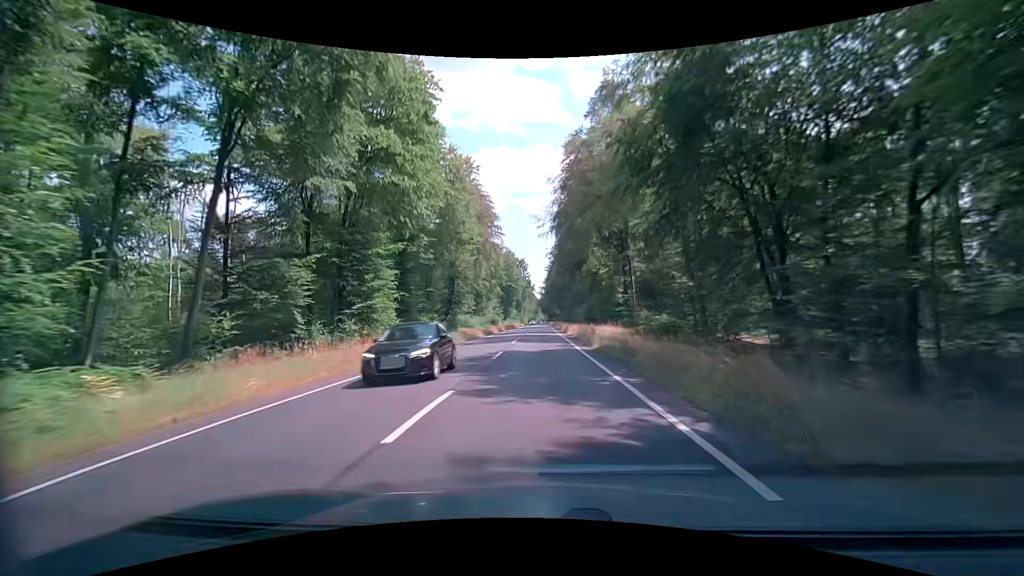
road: primary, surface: asphalt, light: Day
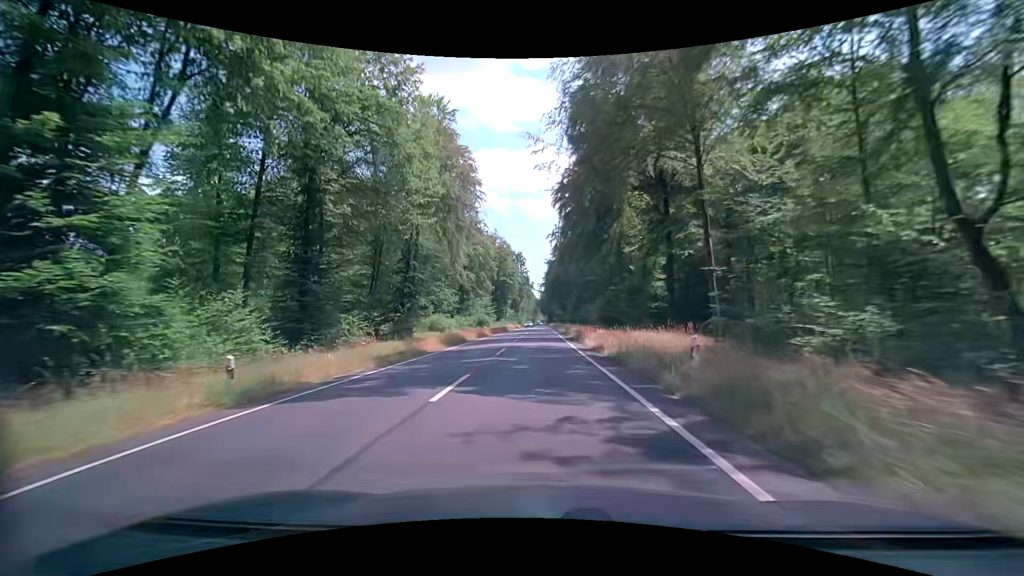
(+0.2, +21.5) m; +1°
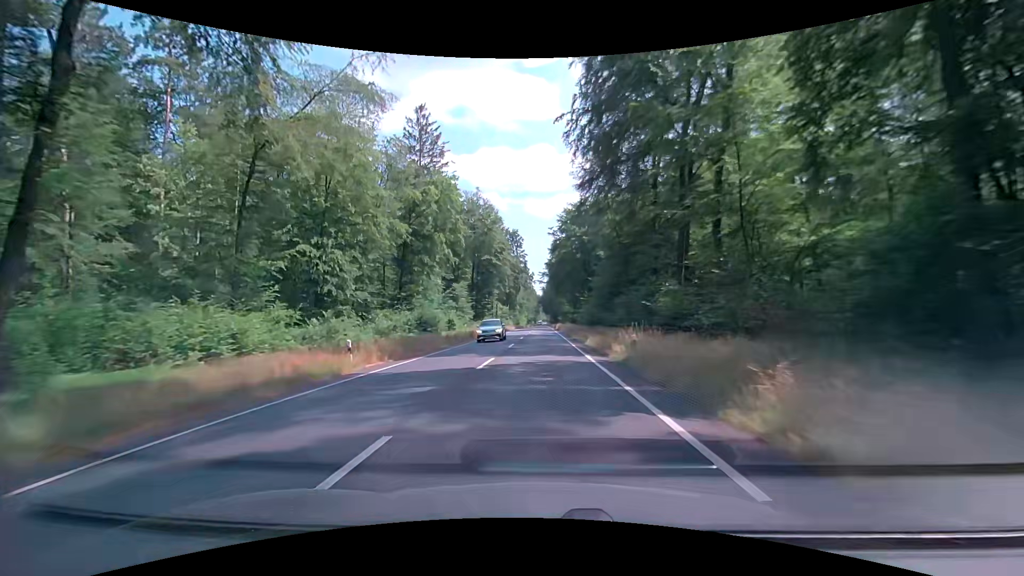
(-0.3, +43.0) m; -1°
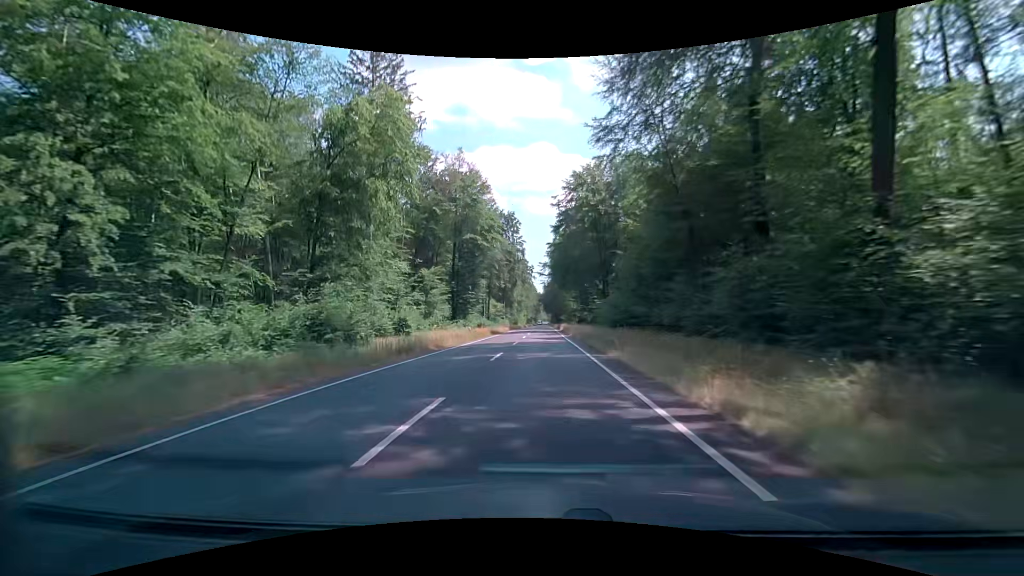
(0.0, +21.5) m; 0°
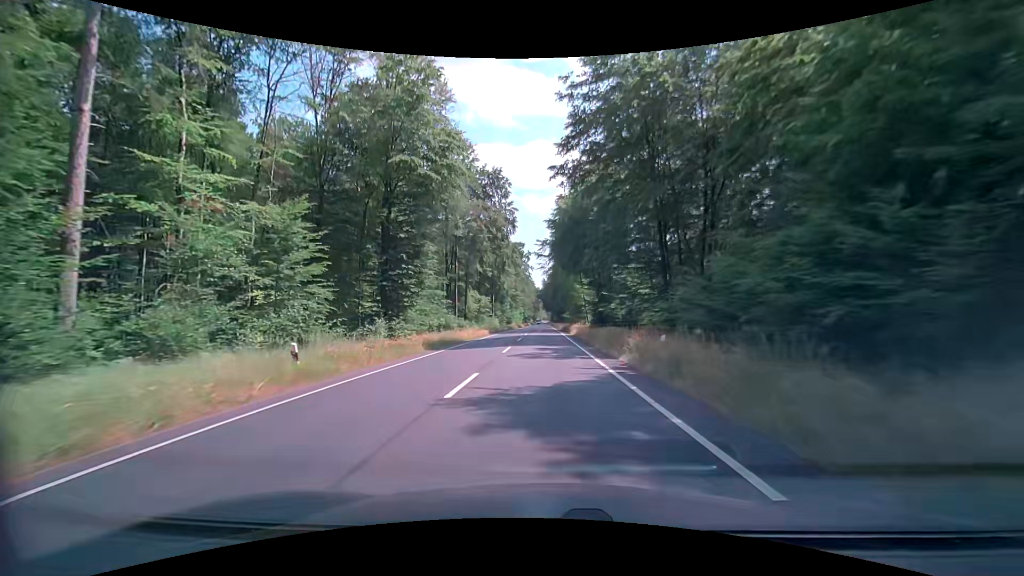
(+0.1, +32.3) m; 0°
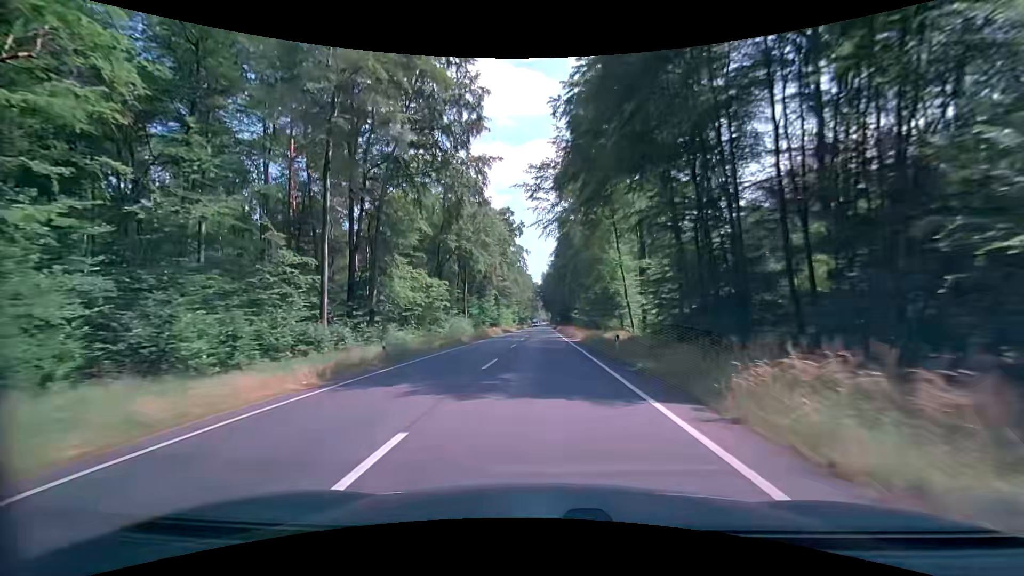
(-0.2, +43.0) m; 0°
